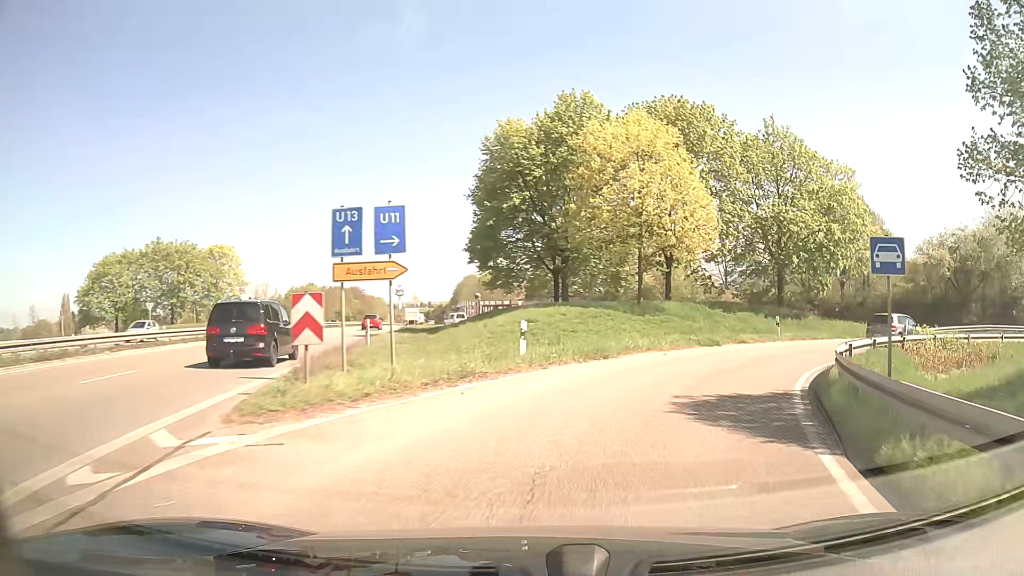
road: trunk_link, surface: asphalt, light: Day
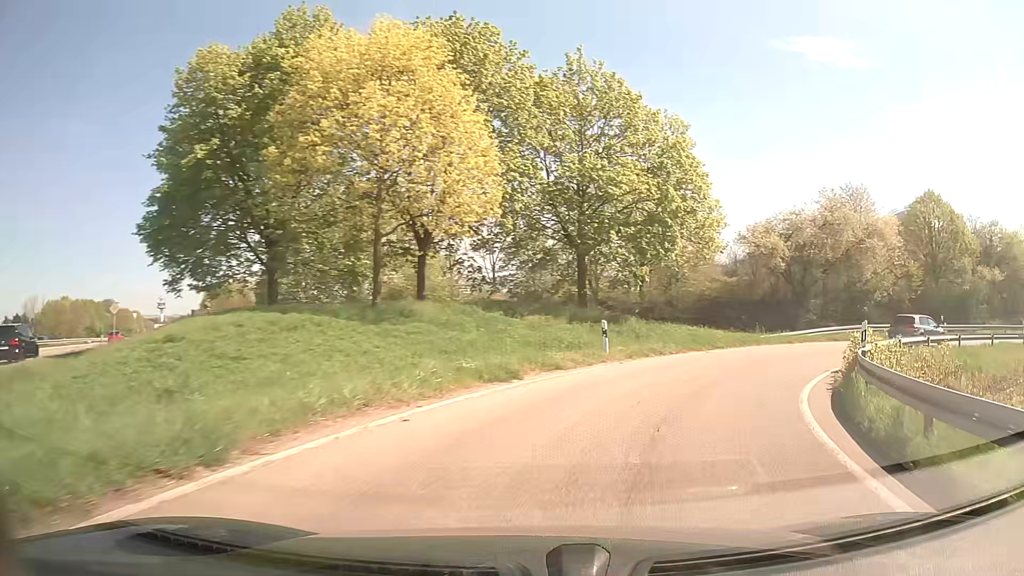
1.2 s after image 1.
(+2.1, +12.5) m; +19°
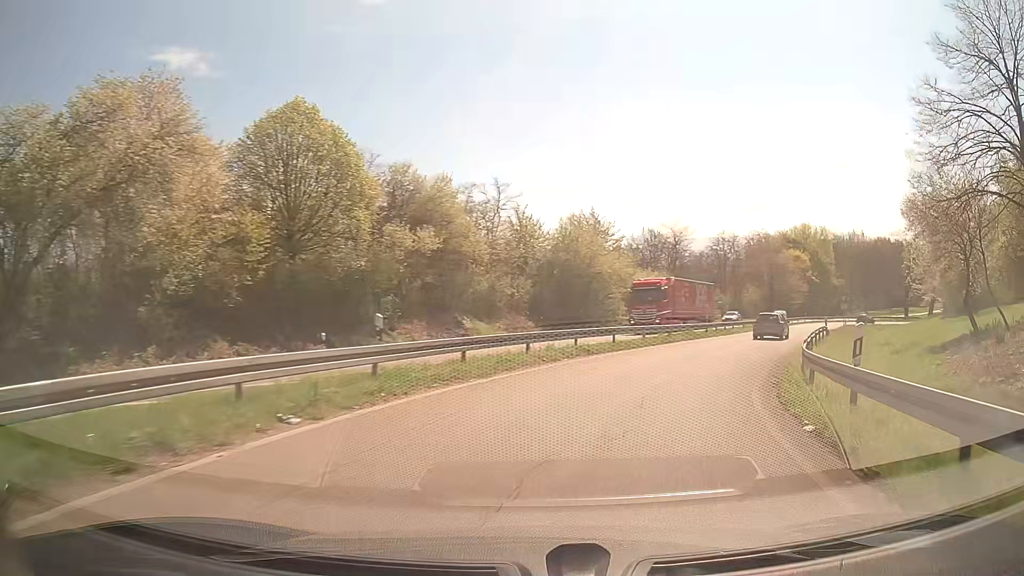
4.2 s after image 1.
(+15.7, +27.2) m; +59°
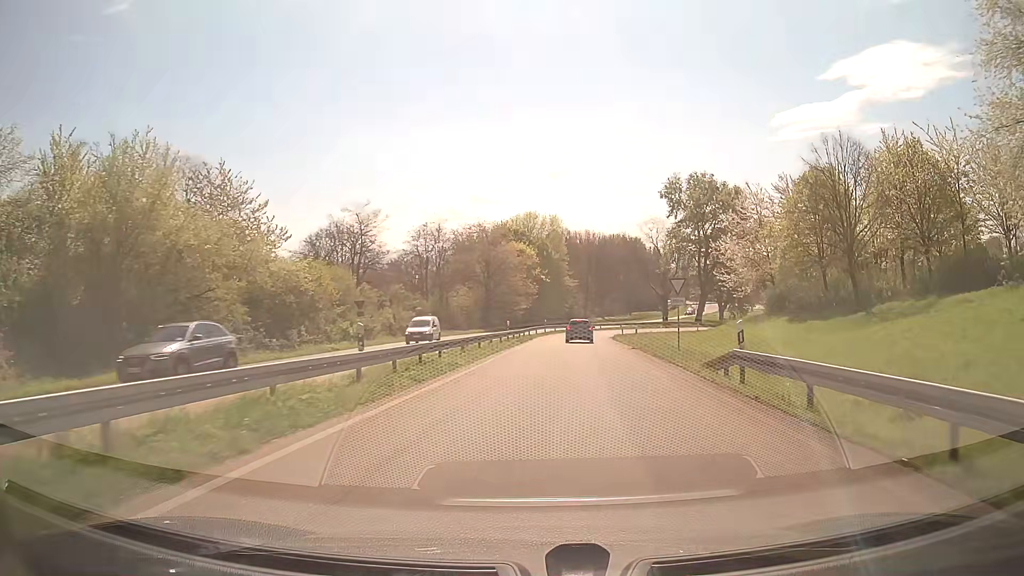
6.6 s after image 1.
(+8.0, +27.7) m; +25°
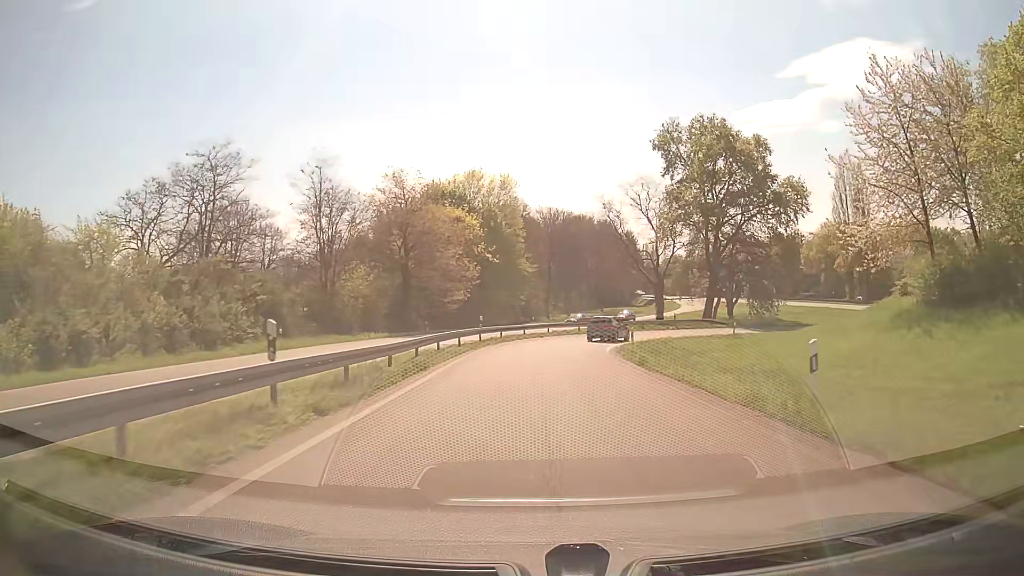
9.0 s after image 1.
(+1.7, +31.8) m; +4°
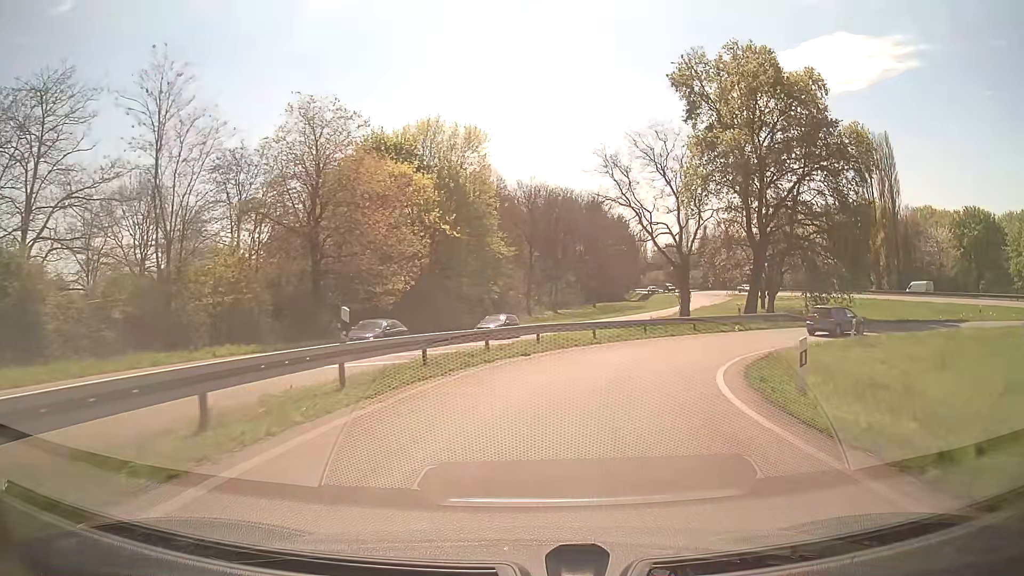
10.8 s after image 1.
(+0.1, +22.3) m; +2°
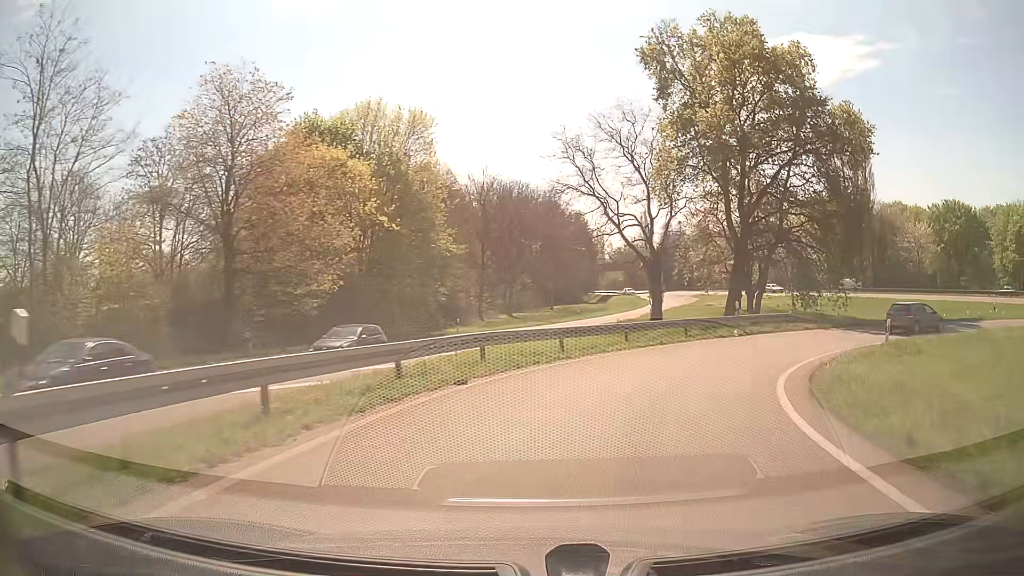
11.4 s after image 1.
(+0.2, +6.8) m; +4°
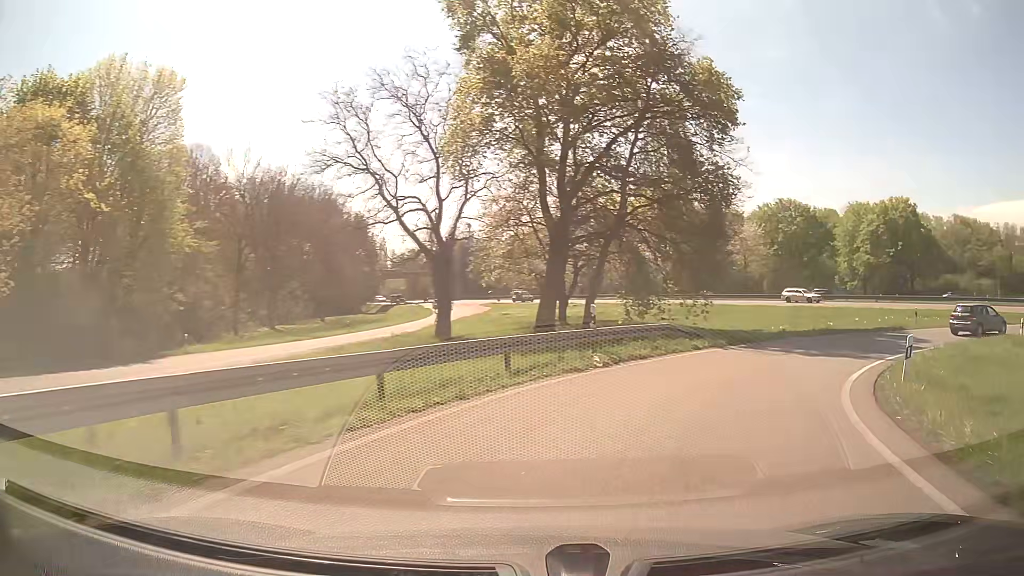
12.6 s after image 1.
(+1.6, +12.6) m; +18°
(+2, +10) (+7, +18) (+14, +25) (+23, +28) (+33, +28) (+43, +25) (+50, +19) (+56, +11) (+62, +2) (+67, -6) m
